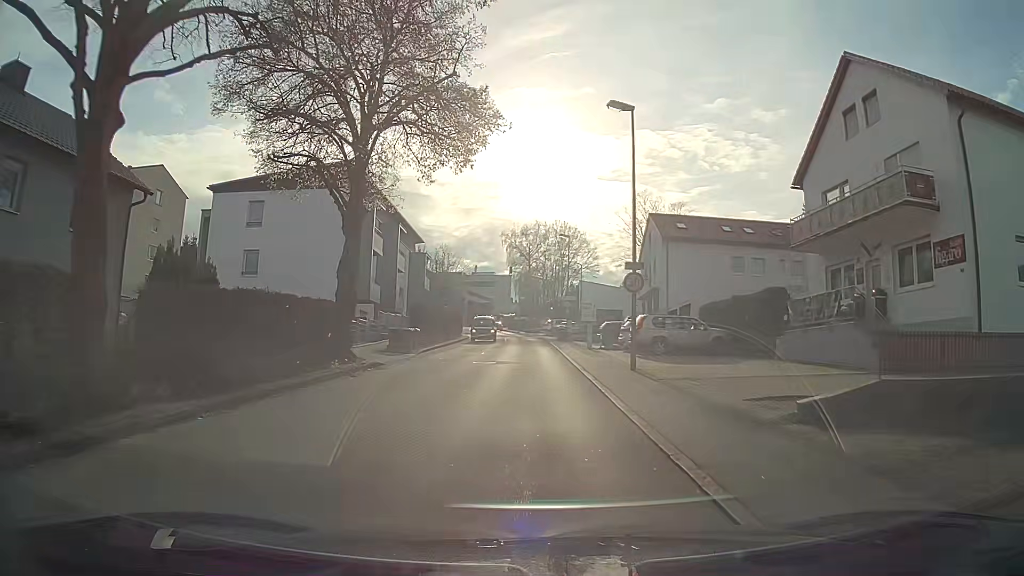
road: unclassified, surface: asphalt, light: Day
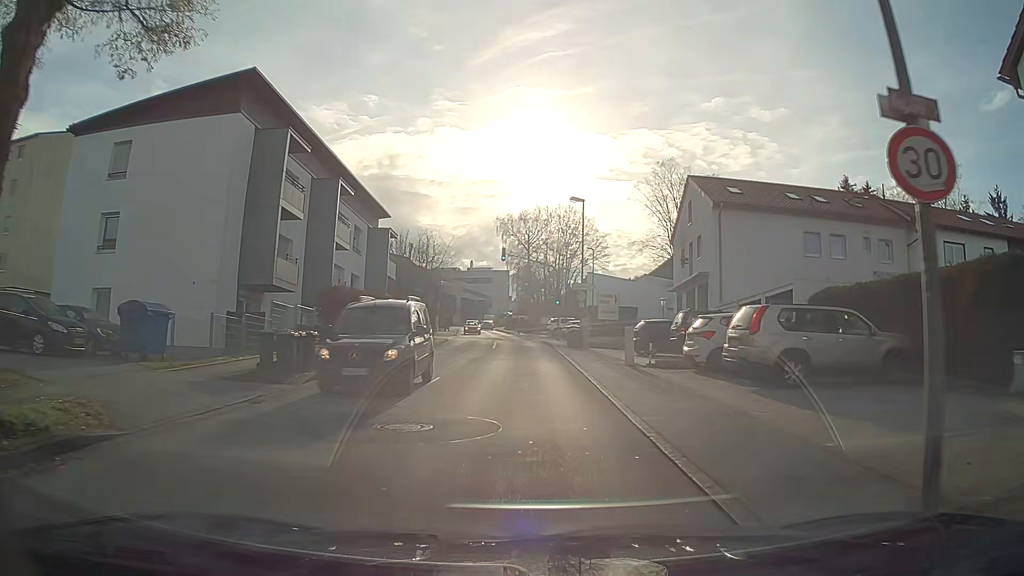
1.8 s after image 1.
(+0.1, +14.7) m; +1°
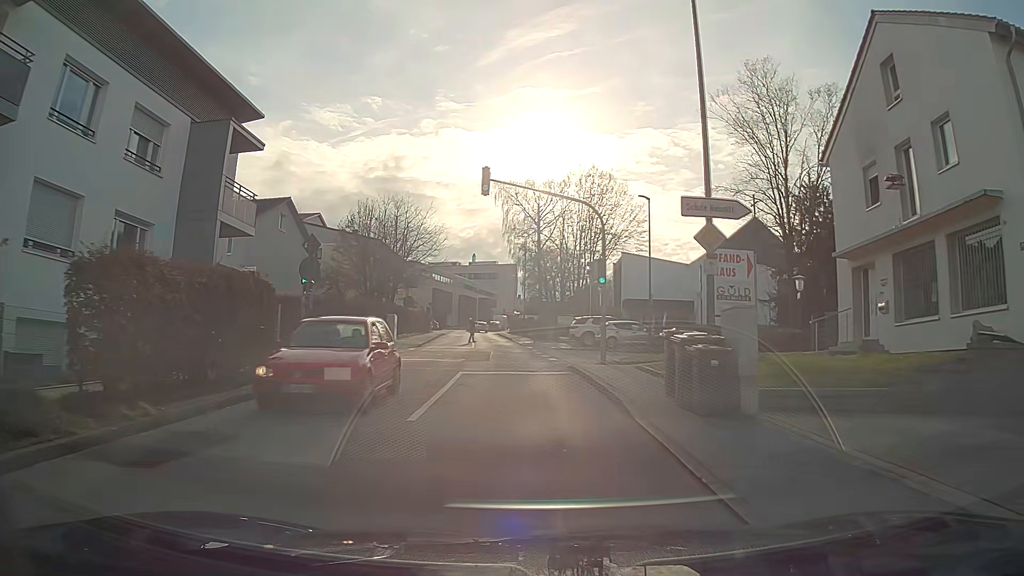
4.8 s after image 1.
(-0.4, +24.8) m; -2°
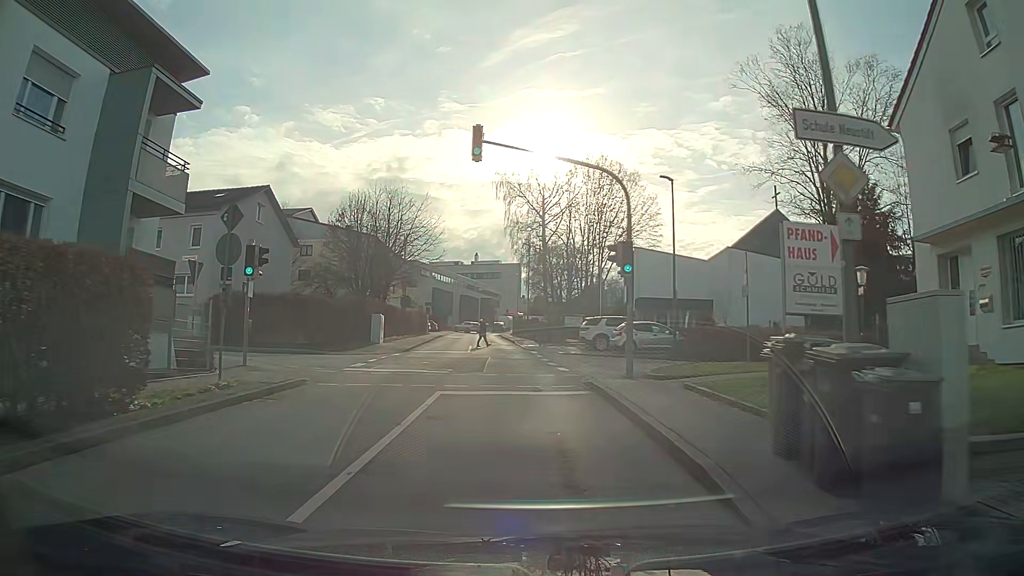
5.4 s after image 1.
(0.0, +5.0) m; 0°
(0, +10) (-1, +20) (-1, +30) (-2, +40) (-3, +50) (-4, +60) (-4, +70) (-5, +80) (-5, +90) (-5, +100) m
